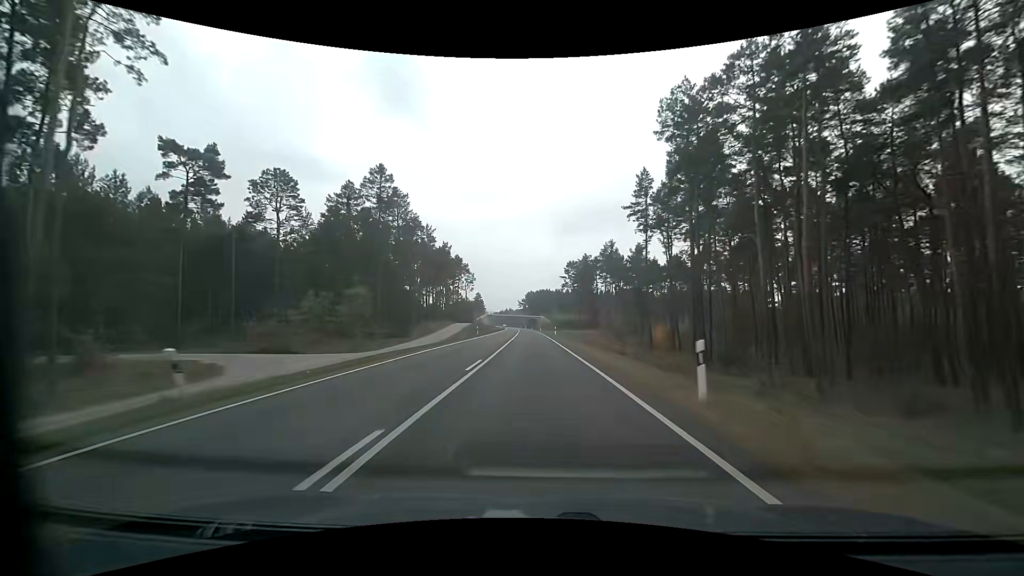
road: primary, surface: asphalt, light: Day
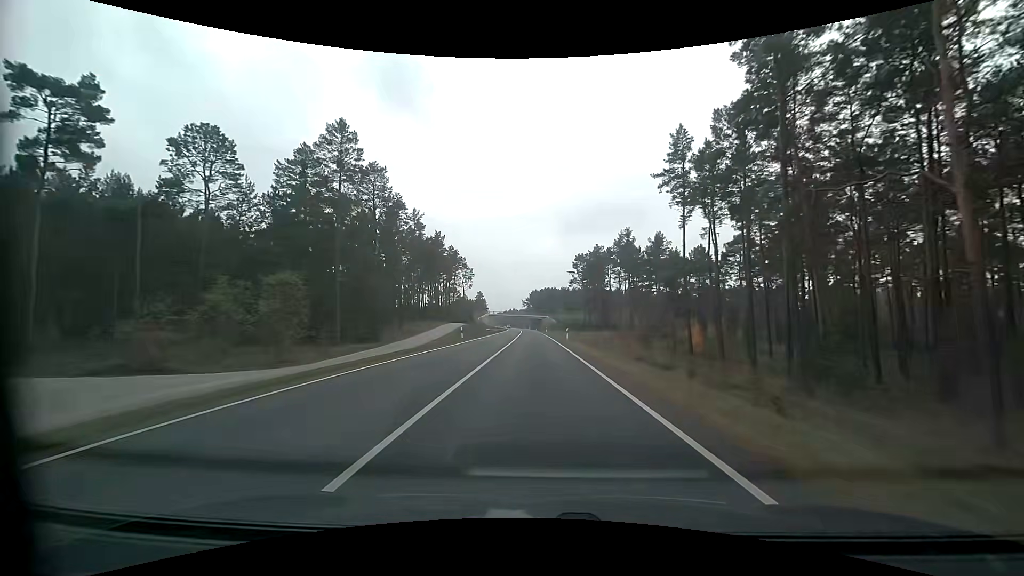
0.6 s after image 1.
(0.0, +15.4) m; 0°
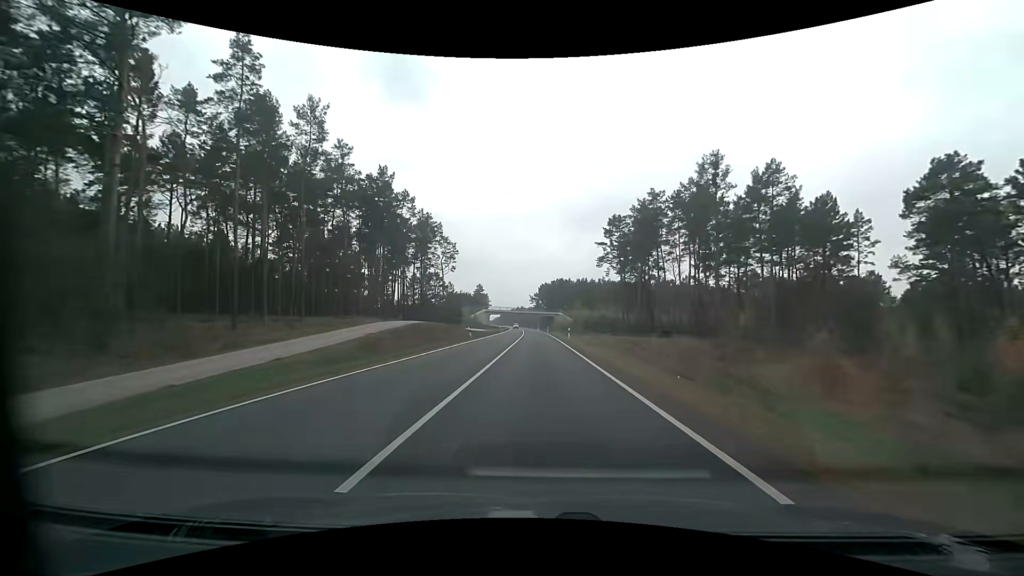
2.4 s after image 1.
(-0.7, +46.5) m; -1°
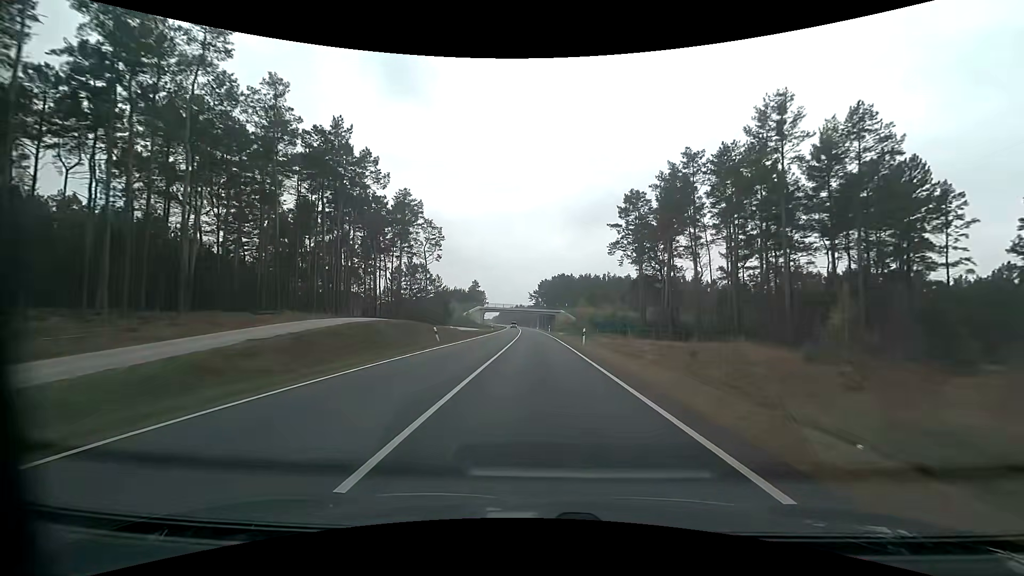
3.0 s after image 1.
(-0.1, +15.5) m; 0°
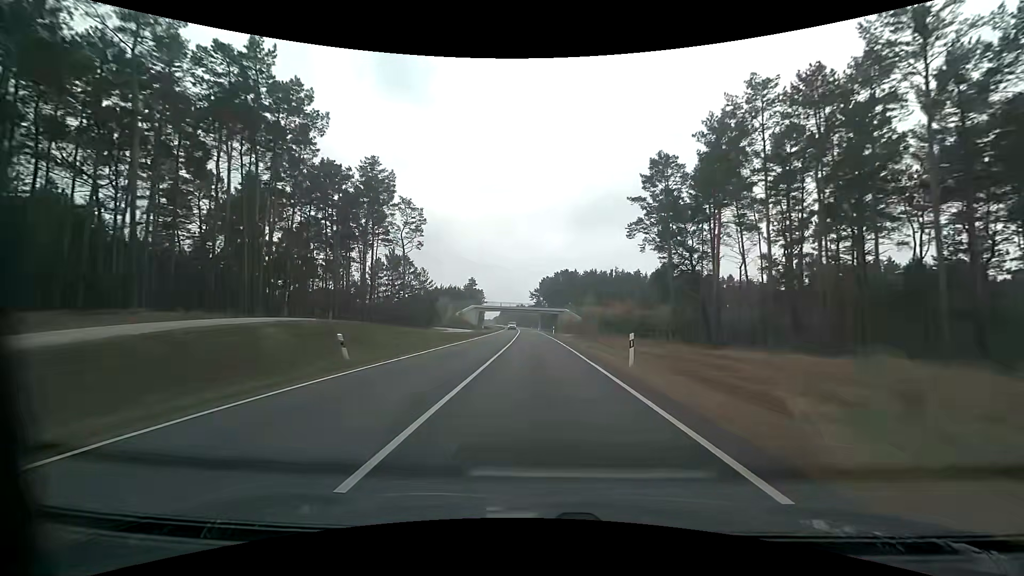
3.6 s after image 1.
(0.0, +15.5) m; 0°
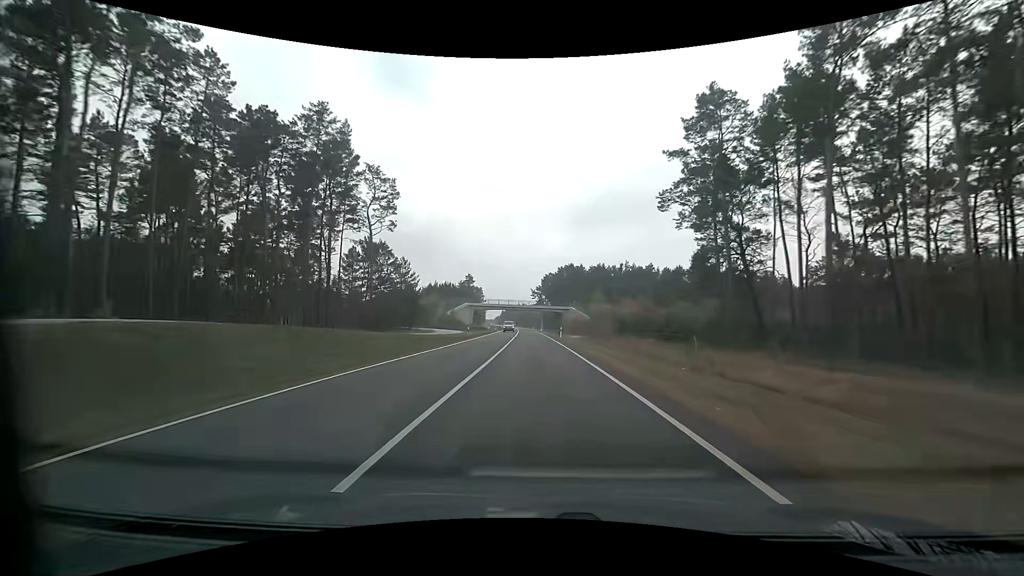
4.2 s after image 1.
(0.0, +15.5) m; 0°
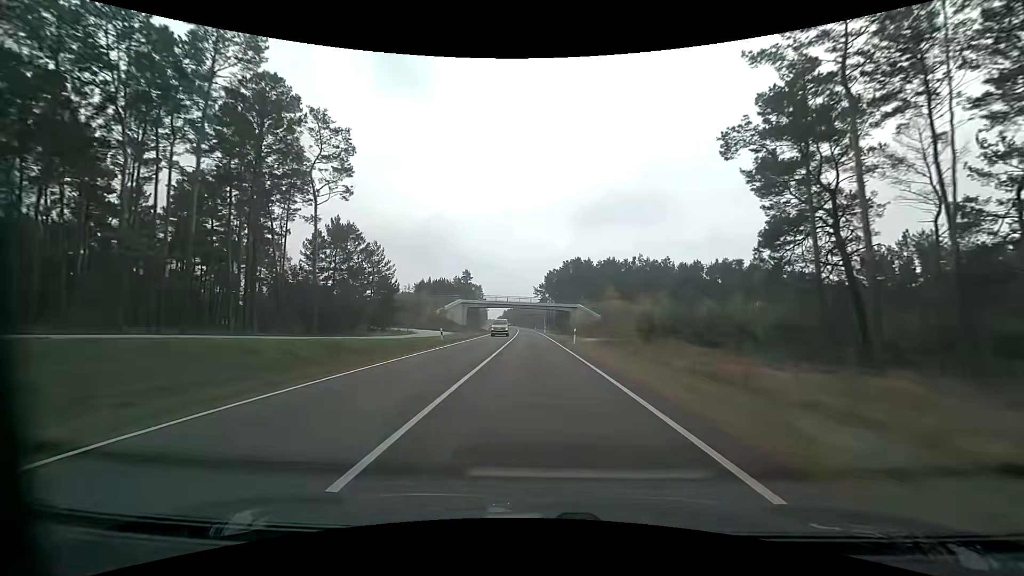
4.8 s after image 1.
(0.0, +15.5) m; 0°
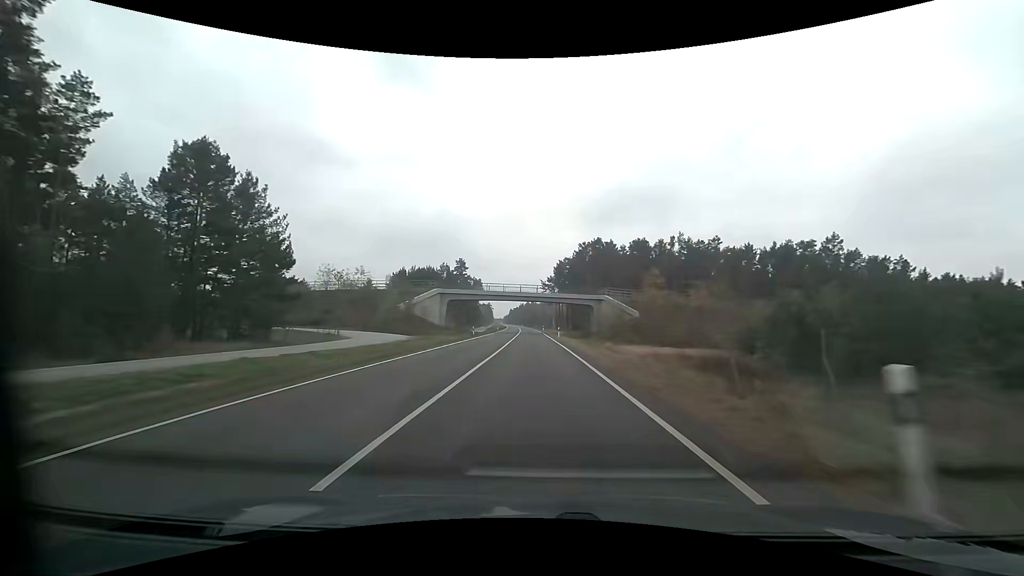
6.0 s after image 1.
(-0.1, +31.0) m; 0°
(0, +10) (0, +20) (0, +30) (-1, +40) (-1, +50) (-1, +60) (-1, +70) (-1, +80) (-2, +90) (-2, +100) m
